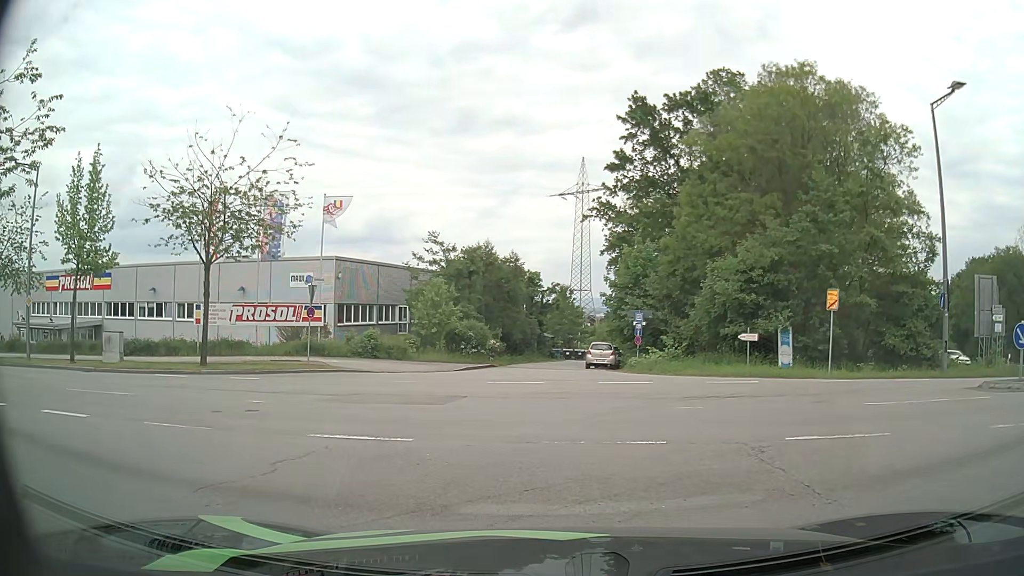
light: Day
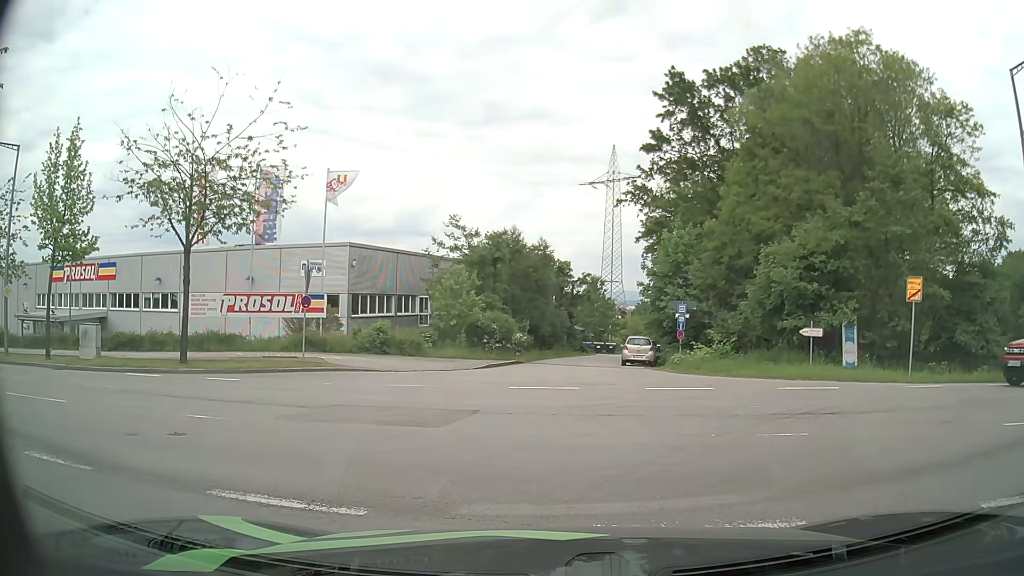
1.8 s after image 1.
(0.0, +3.4) m; -2°
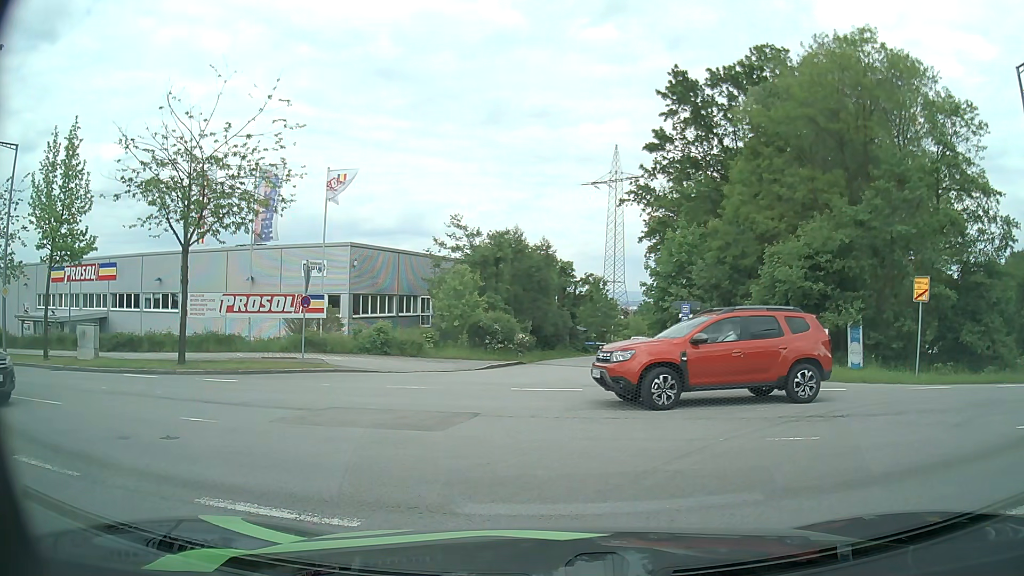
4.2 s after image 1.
(0.0, +0.3) m; 0°
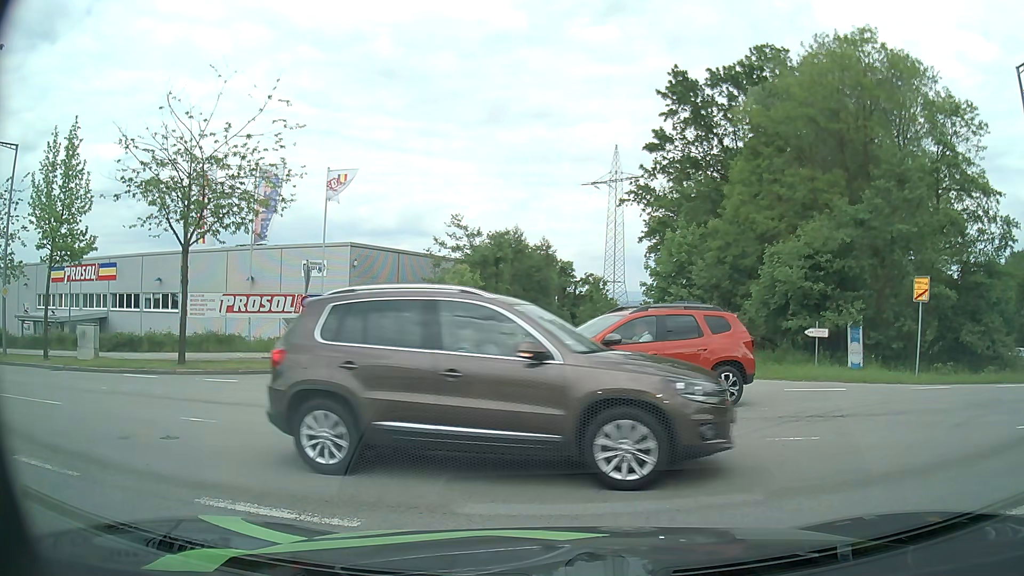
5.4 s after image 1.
(0.0, 0.0) m; 0°
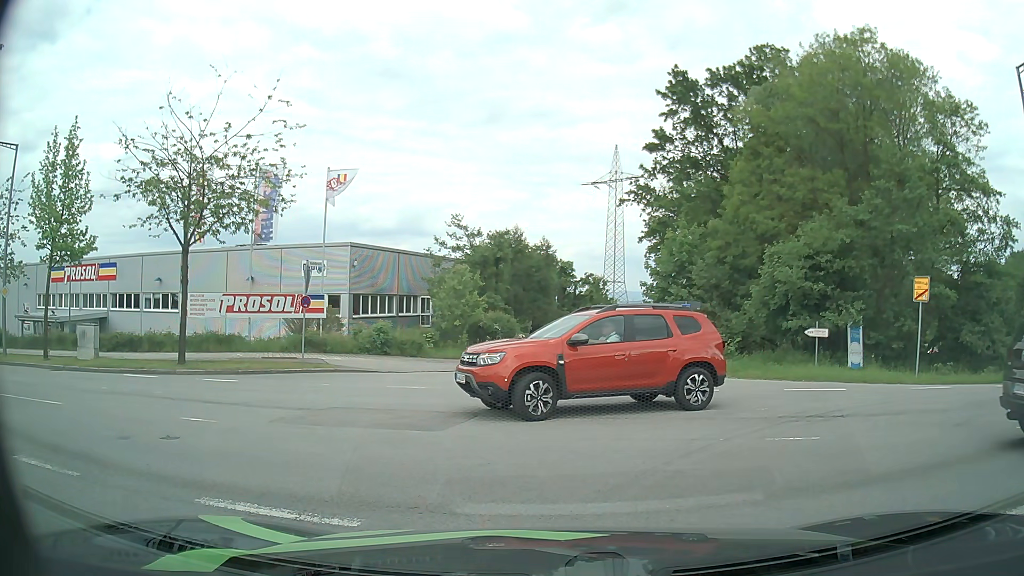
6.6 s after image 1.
(0.0, 0.0) m; 0°
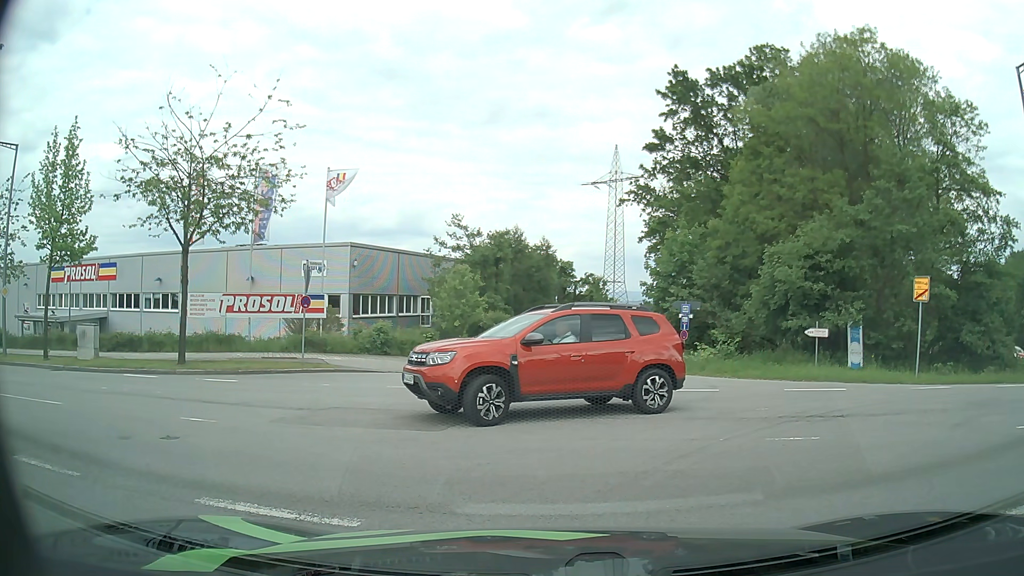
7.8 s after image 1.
(0.0, 0.0) m; 0°
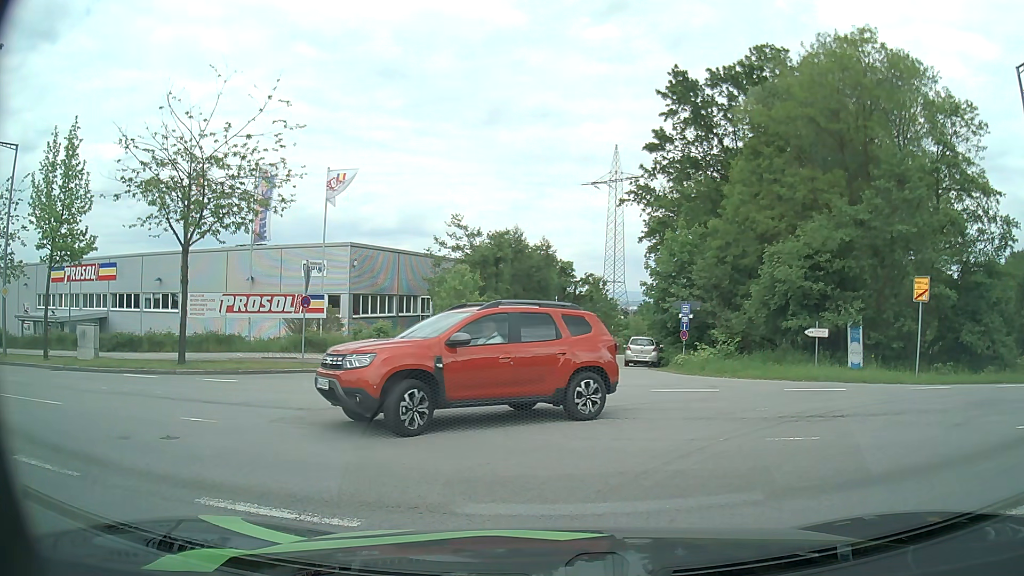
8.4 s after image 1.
(0.0, 0.0) m; 0°
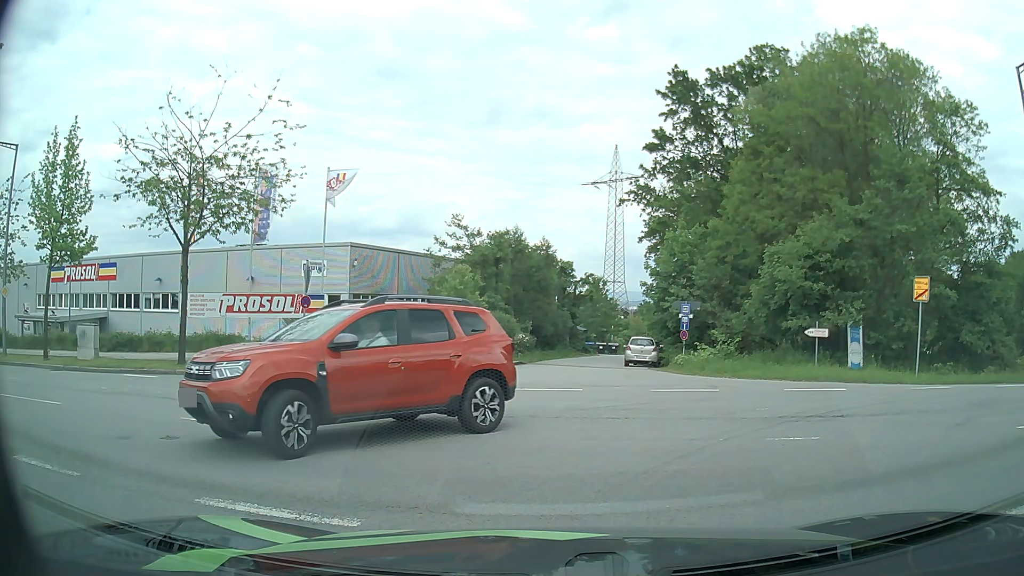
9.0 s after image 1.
(0.0, 0.0) m; 0°
(-2, +10) (-10, +15) (-19, +18) (-29, +21) (-39, +23) (-49, +25) (-58, +28) (-68, +30) (-77, +34) (-87, +37) m
